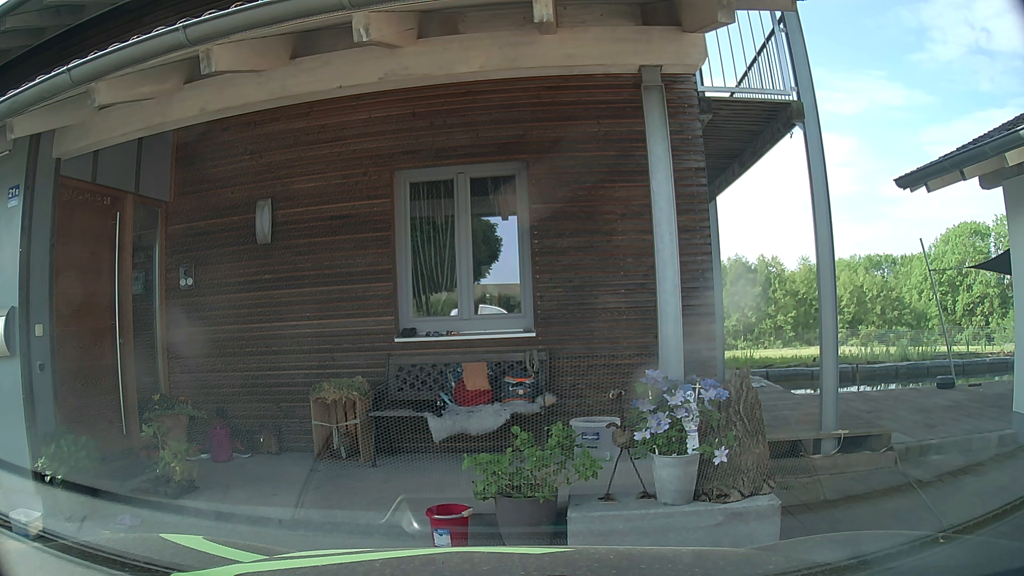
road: unclassified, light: Day
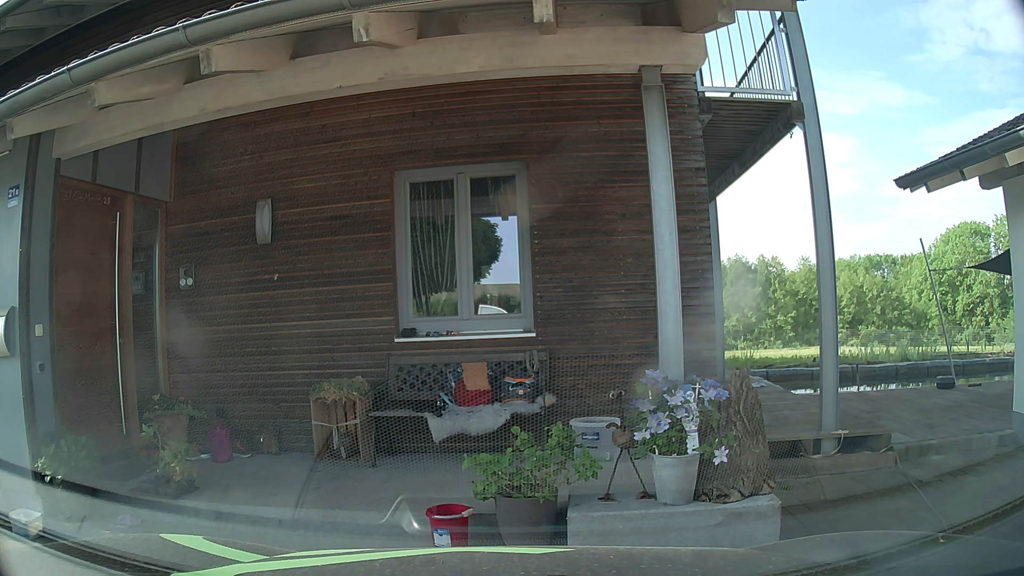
(0.0, 0.0) m; 0°
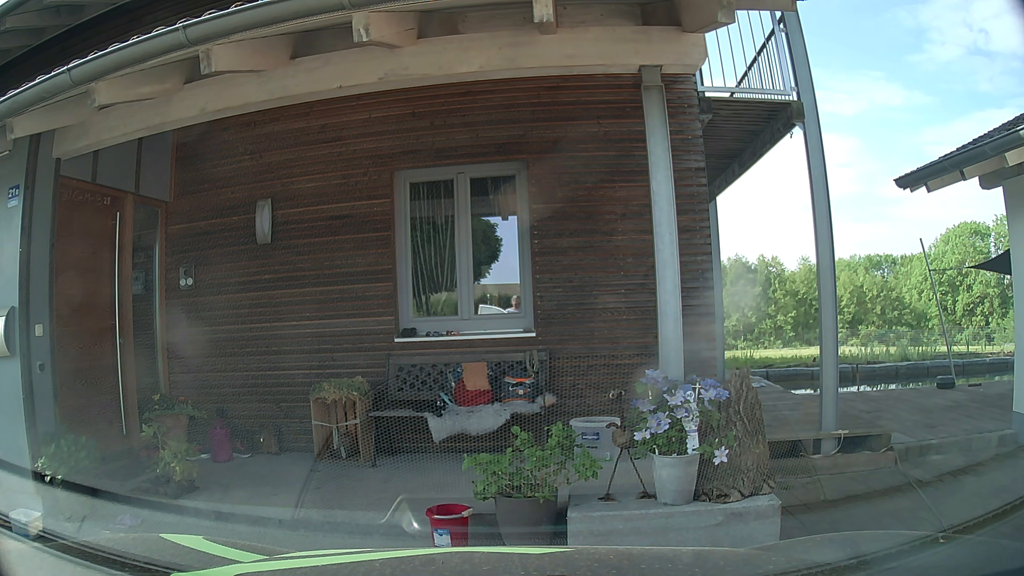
(0.0, +0.1) m; 0°
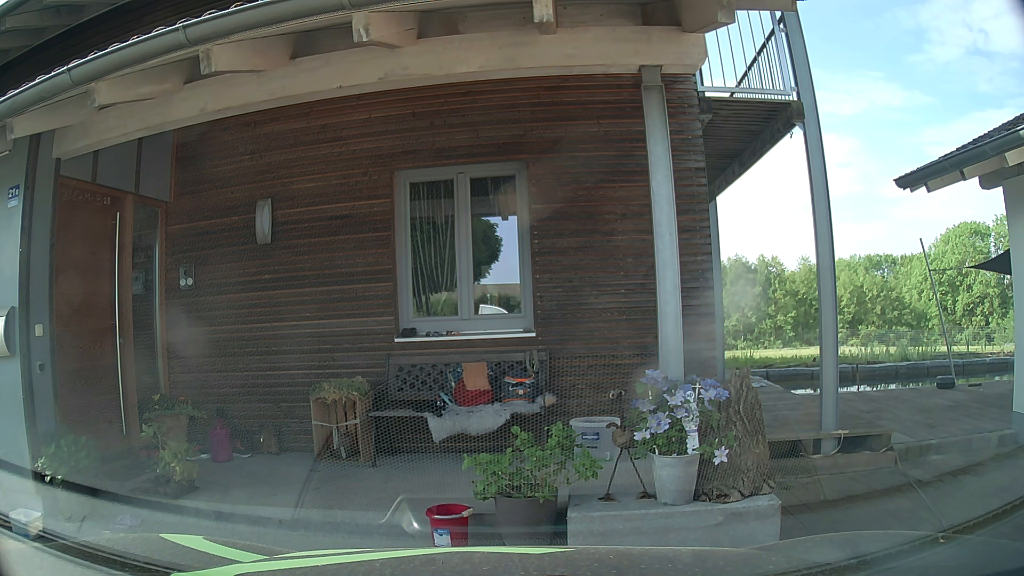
(0.0, 0.0) m; 0°
